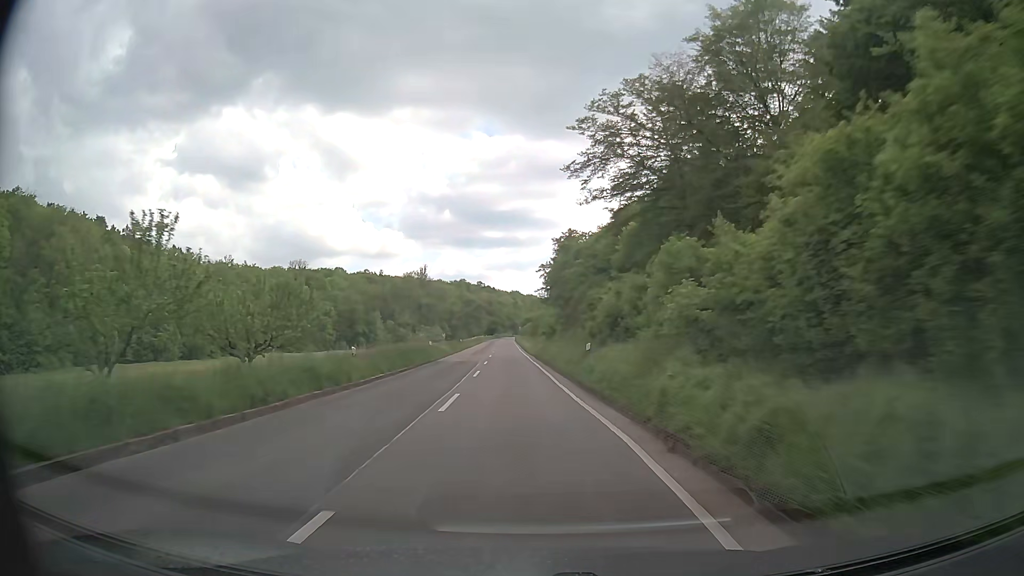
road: secondary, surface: asphalt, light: Day
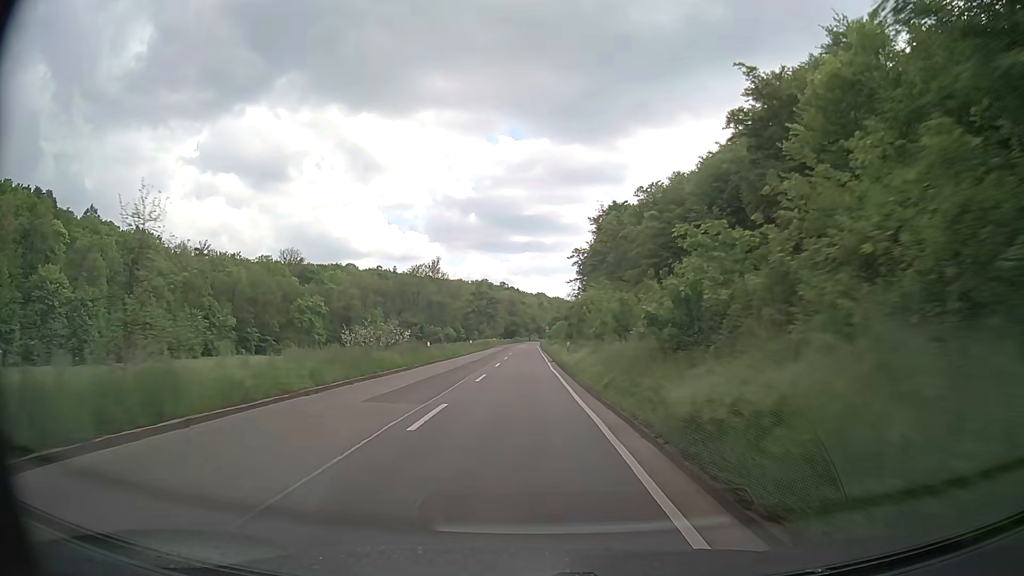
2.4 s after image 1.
(-1.1, +39.8) m; -2°
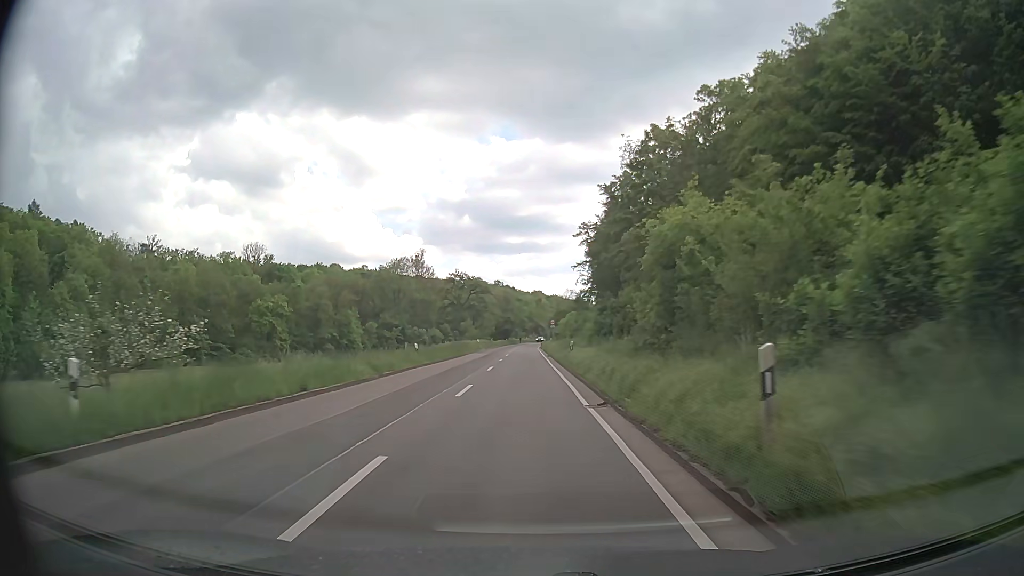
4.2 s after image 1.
(-0.2, +30.2) m; 0°
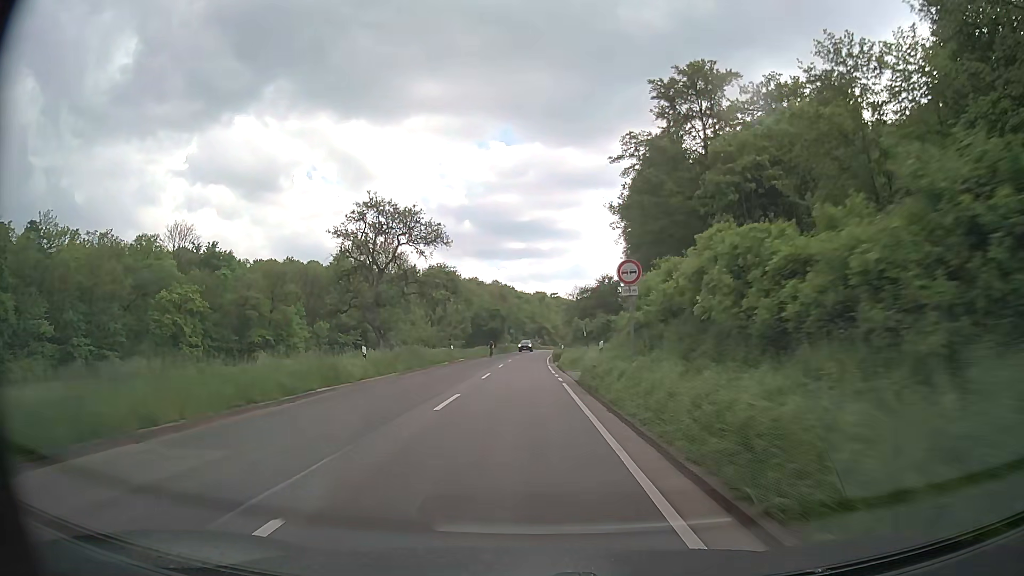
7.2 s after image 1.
(-0.1, +50.9) m; 0°
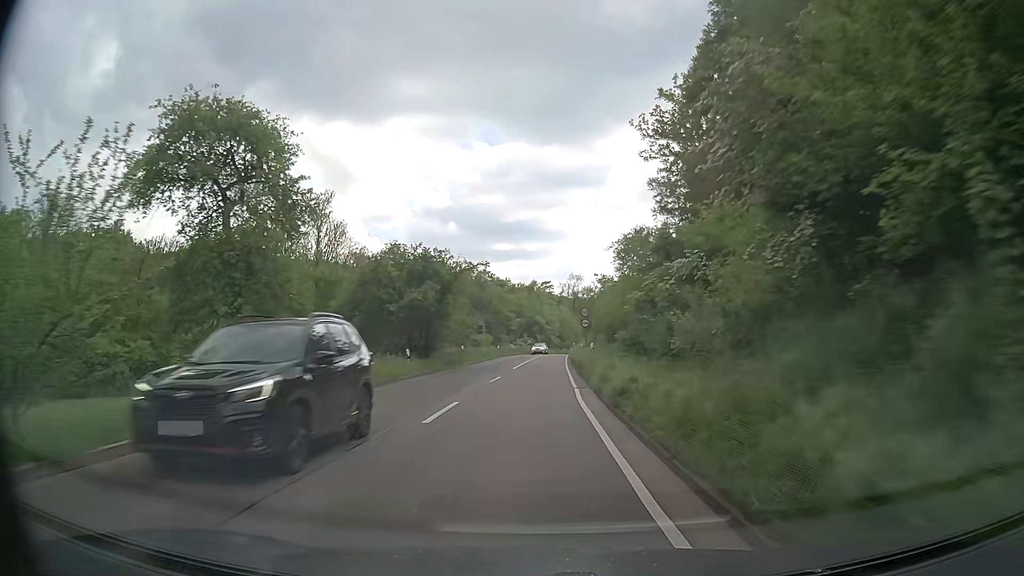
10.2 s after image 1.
(+0.5, +49.9) m; +1°
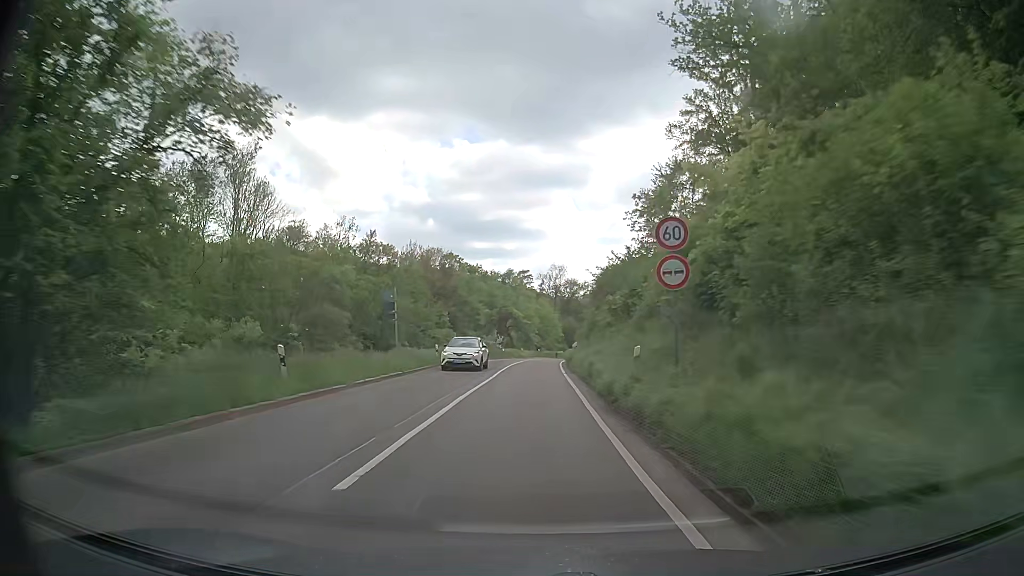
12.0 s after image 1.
(+0.5, +29.6) m; +2°
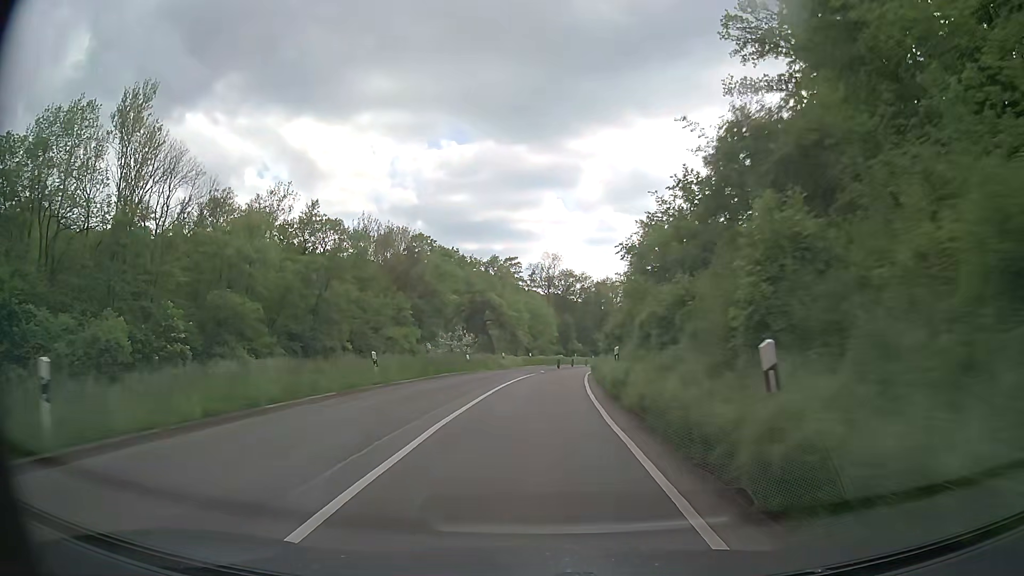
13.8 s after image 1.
(+0.3, +29.4) m; +1°
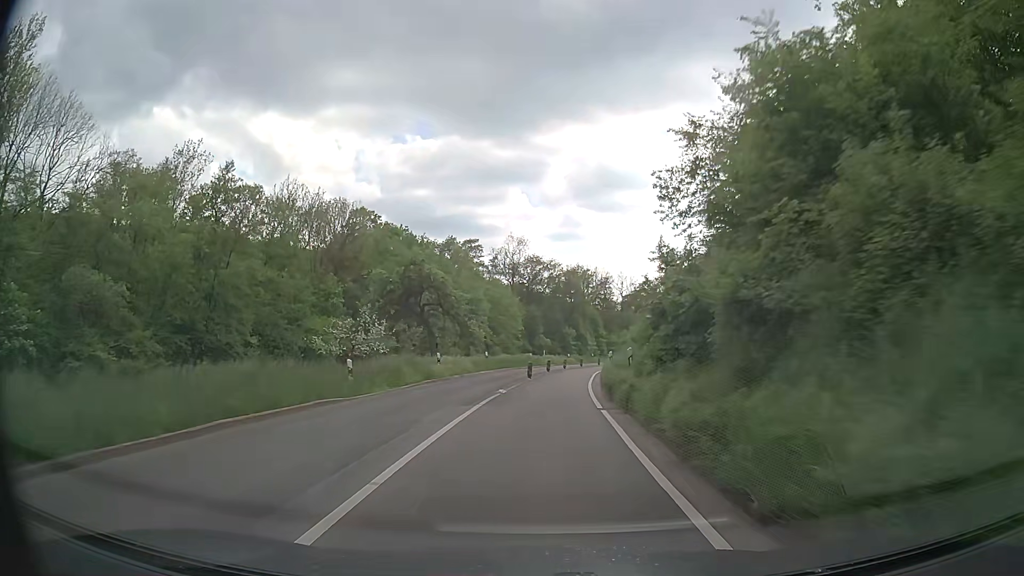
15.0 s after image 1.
(+0.3, +19.5) m; +3°
(0, +10) (+1, +20) (+2, +30) (+3, +40) (+4, +50) (+6, +60) (+9, +69) (+11, +79) (+15, +88) (+19, +97) m
